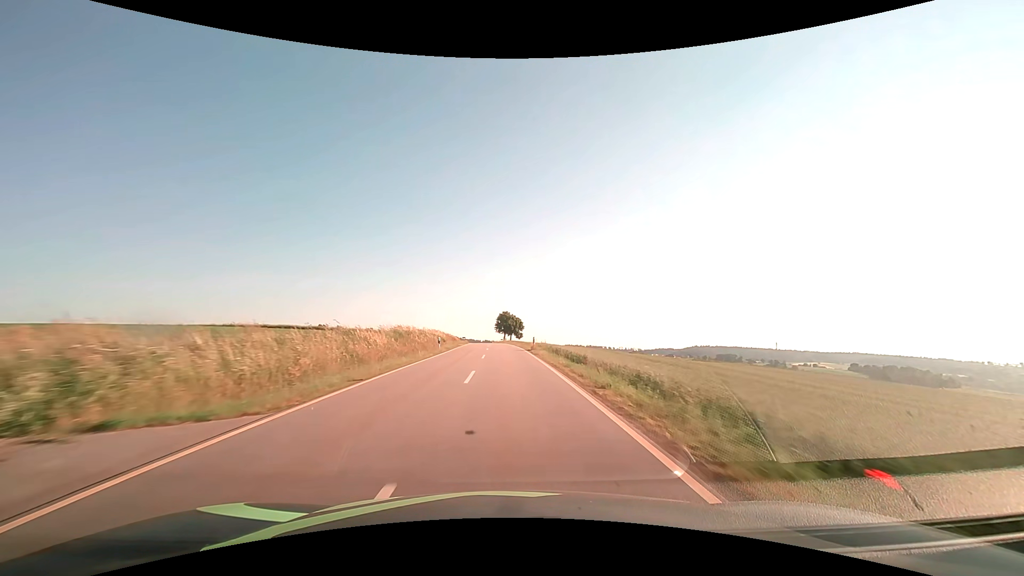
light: Day
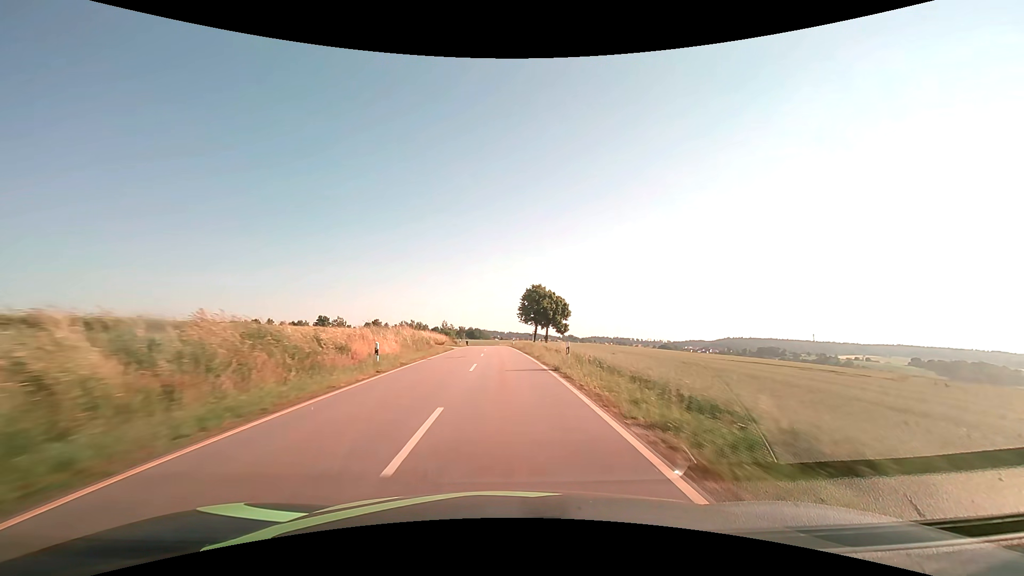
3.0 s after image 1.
(-1.5, +68.9) m; -3°
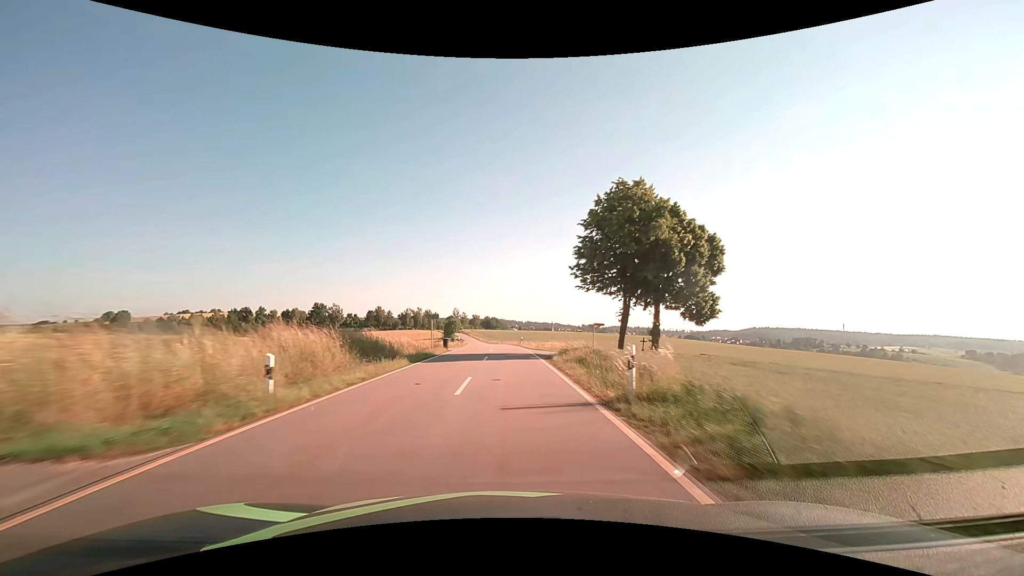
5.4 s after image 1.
(-1.2, +55.3) m; -2°
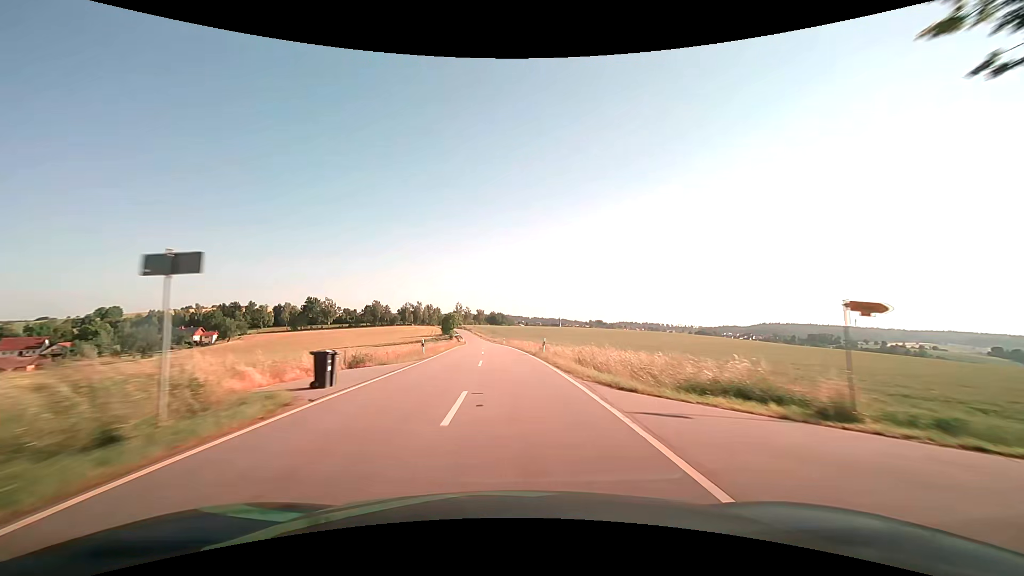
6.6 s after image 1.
(-0.1, +27.8) m; -1°
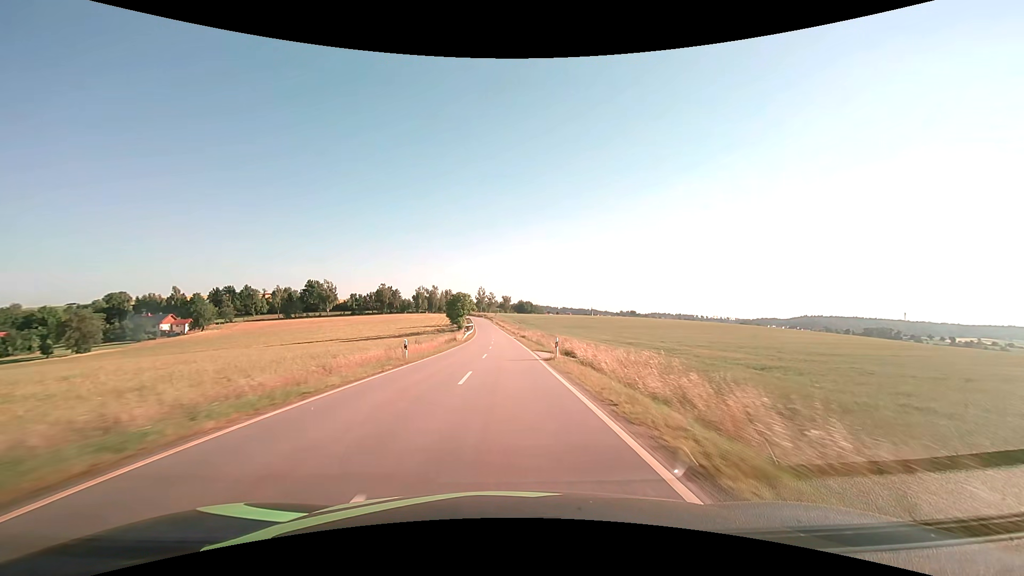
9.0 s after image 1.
(-1.3, +55.6) m; -3°
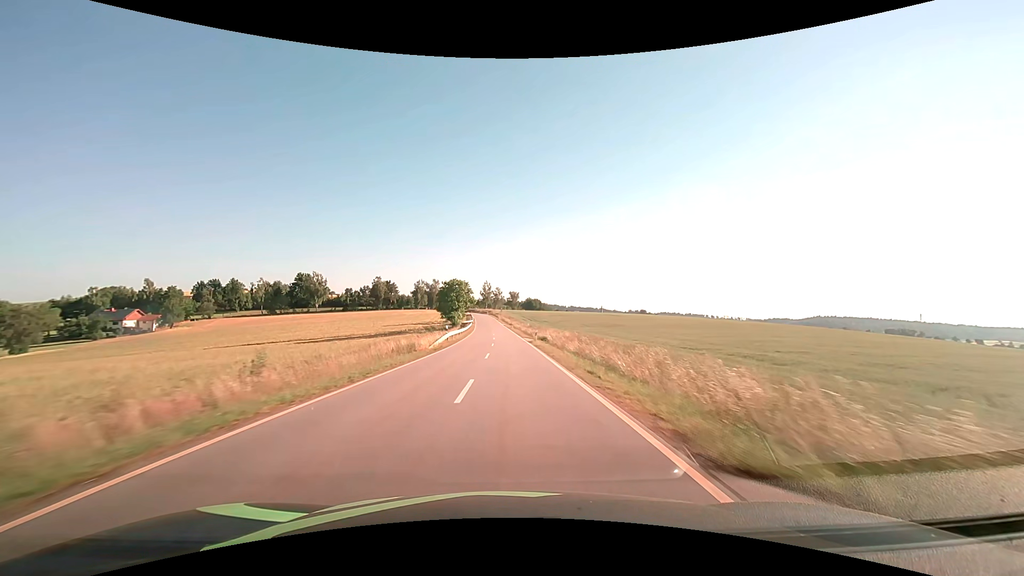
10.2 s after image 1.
(-0.3, +27.9) m; -1°
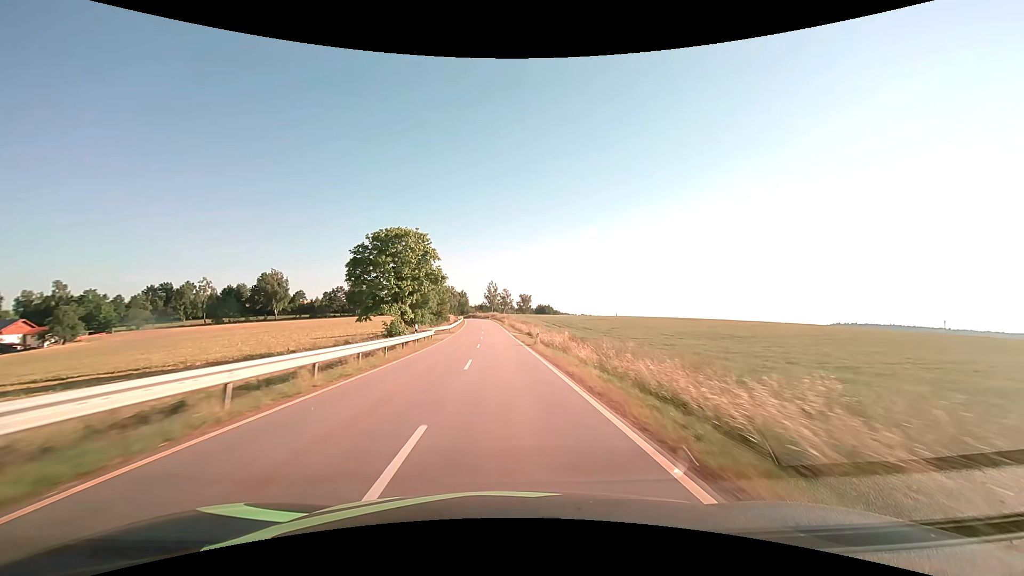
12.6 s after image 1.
(-0.3, +54.6) m; -1°
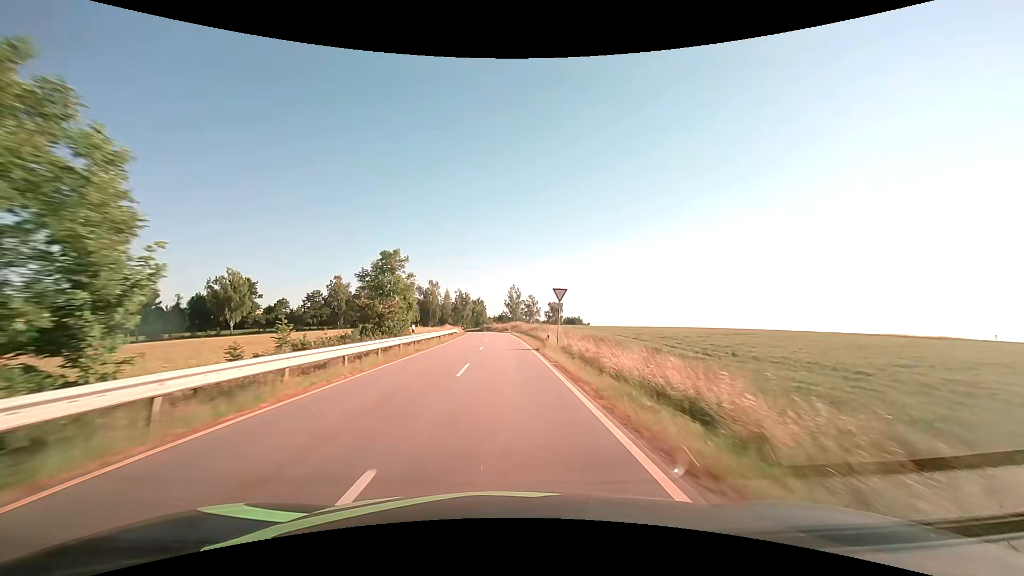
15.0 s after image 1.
(-1.2, +50.5) m; -3°
(0, +10) (0, +20) (0, +30) (0, +40) (-1, +50) (-1, +60) (-1, +70) (-2, +80) (-3, +90) (-4, +100) m
